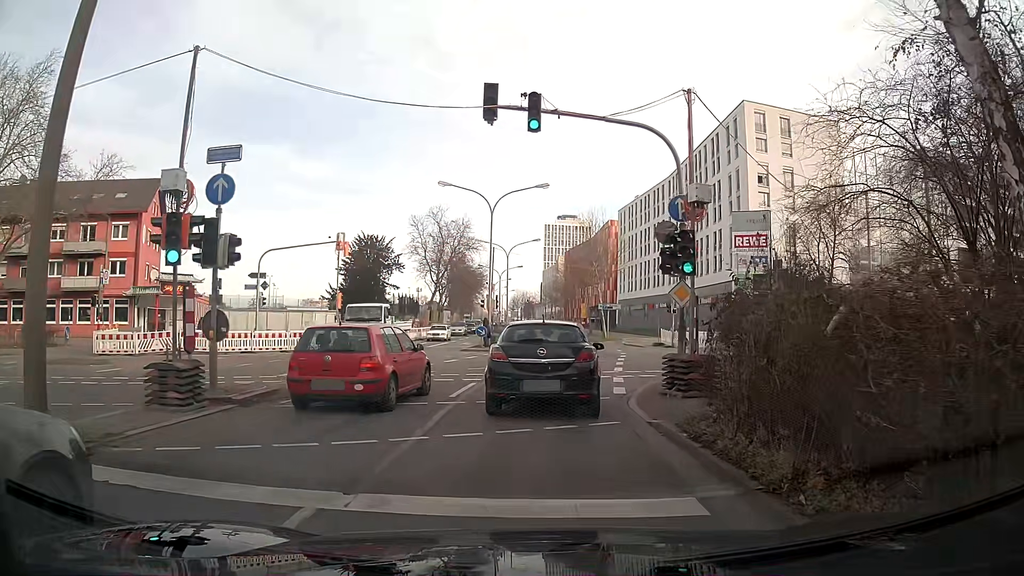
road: secondary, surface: asphalt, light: Day
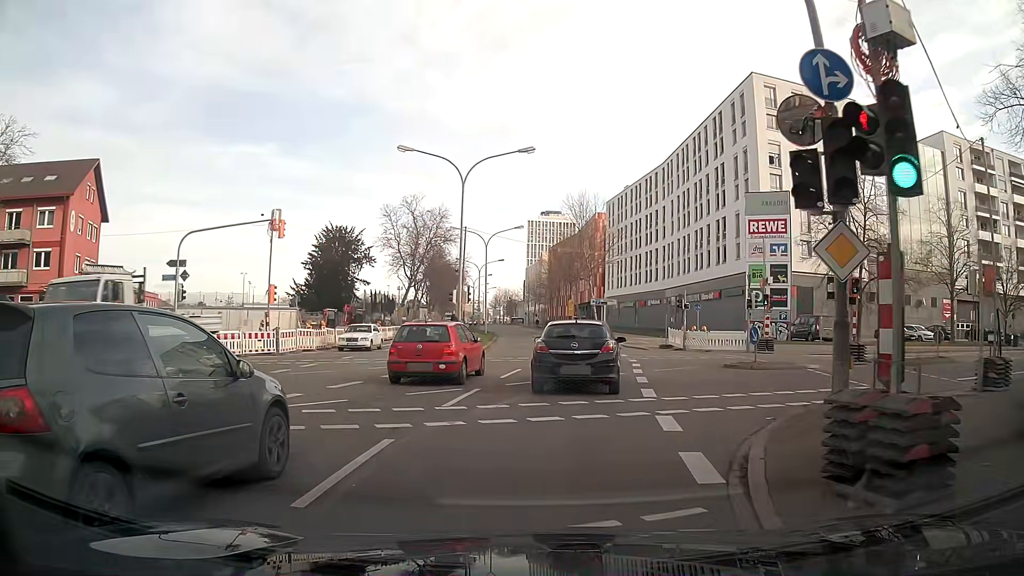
(+0.1, +8.4) m; +2°
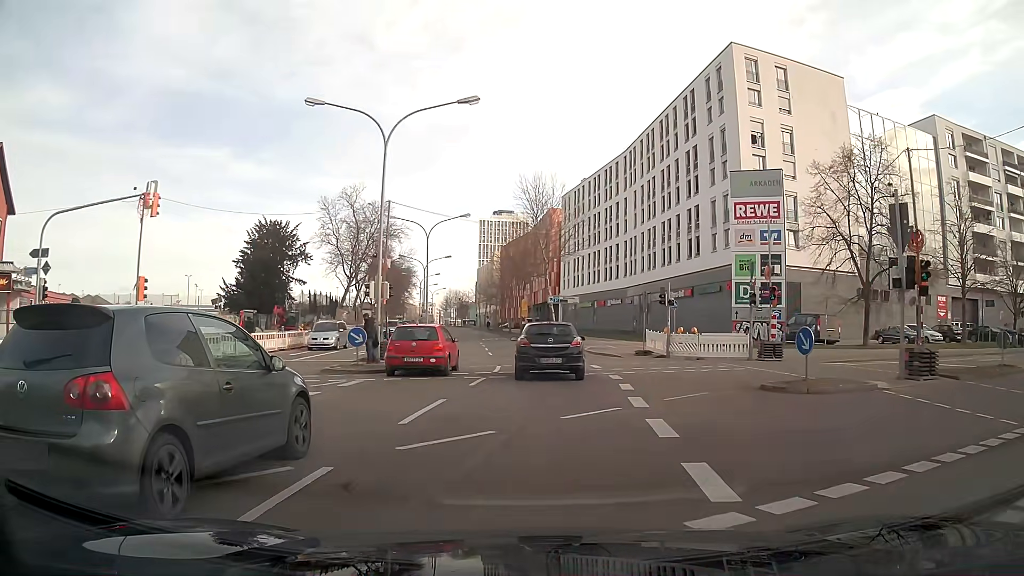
(+0.4, +7.9) m; +4°
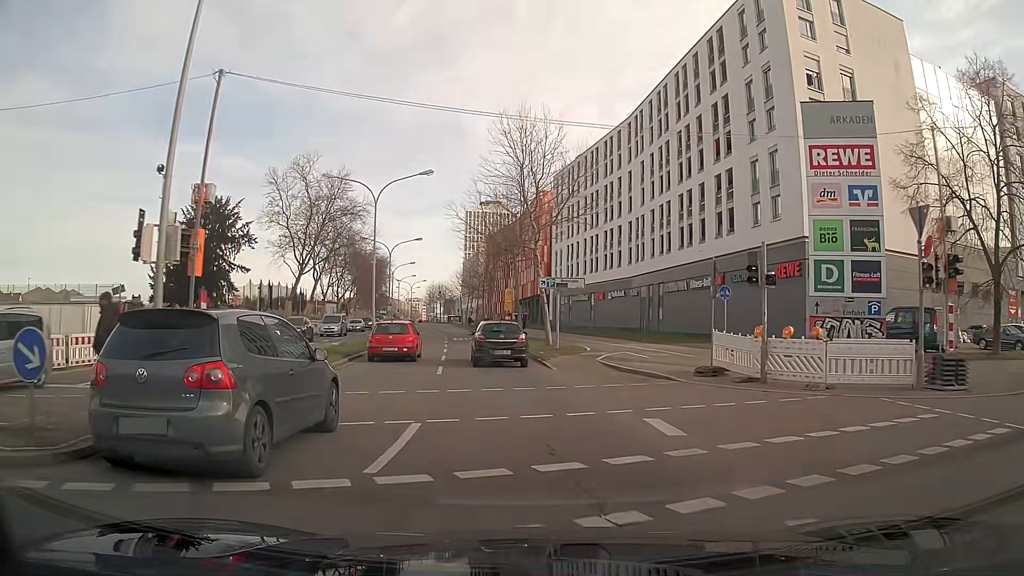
(0.0, +14.3) m; 0°
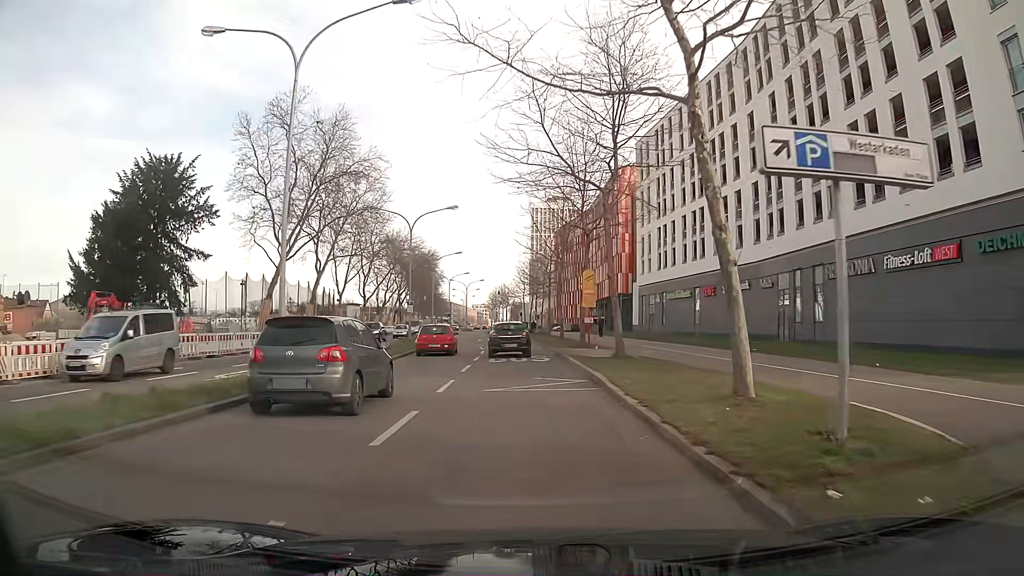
(-1.3, +23.0) m; -6°
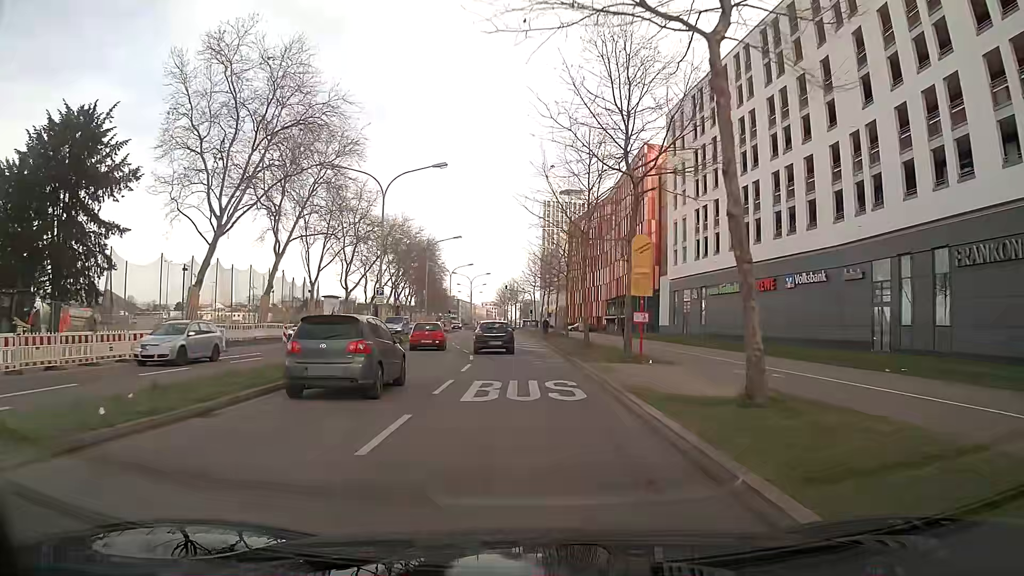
(-0.1, +12.9) m; -1°
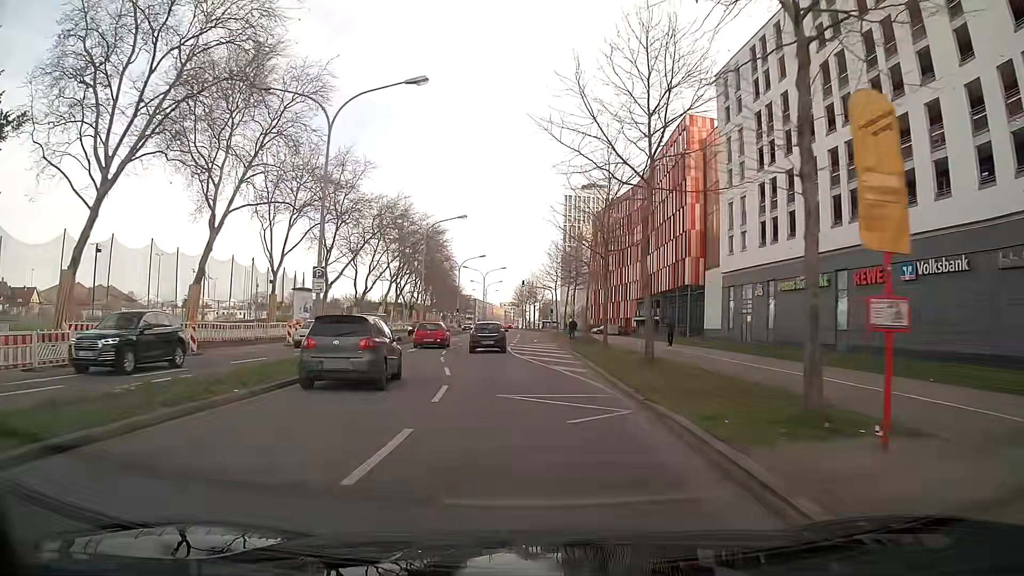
(-0.2, +13.4) m; -2°
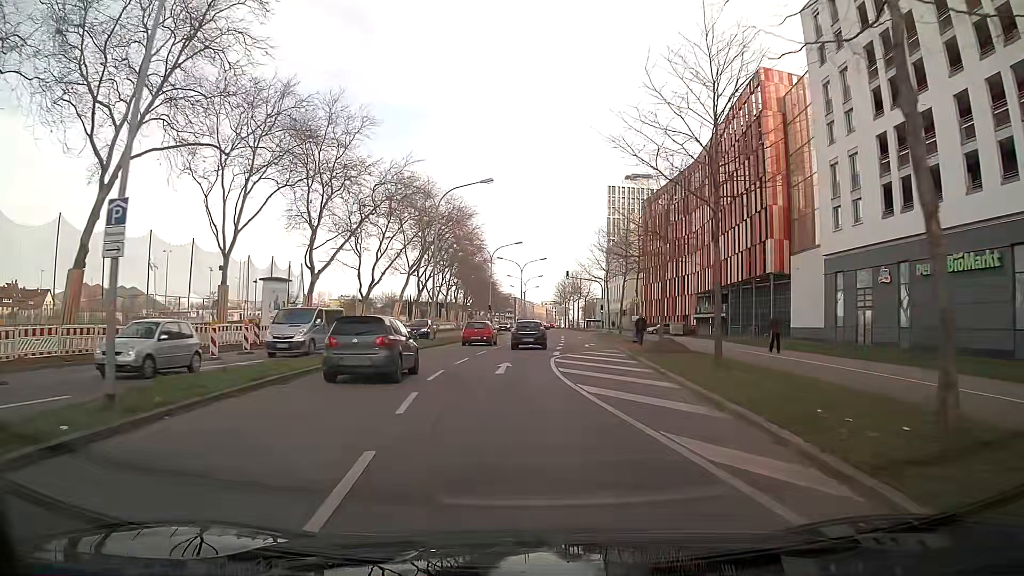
(-0.4, +13.8) m; -4°
